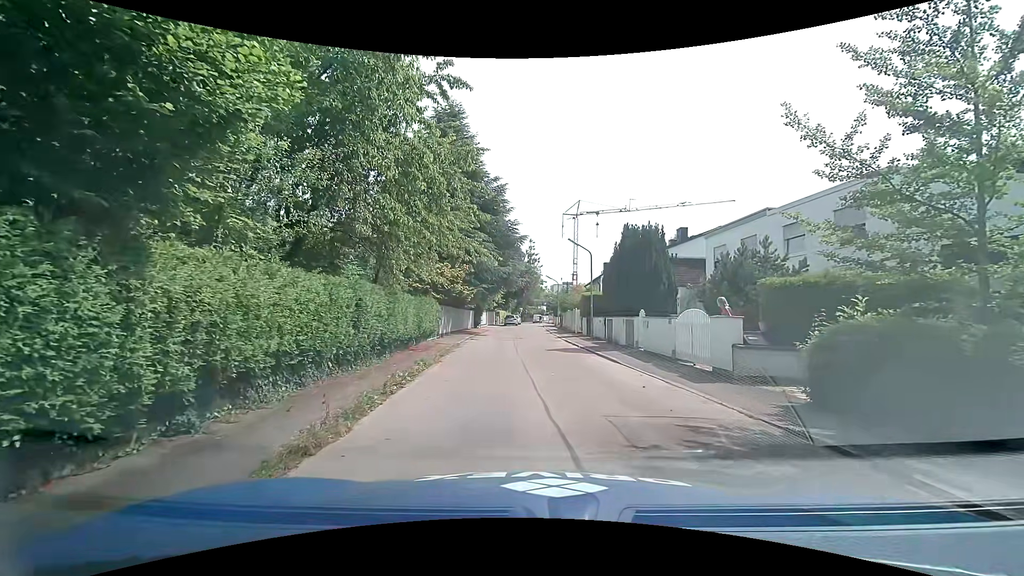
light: Day
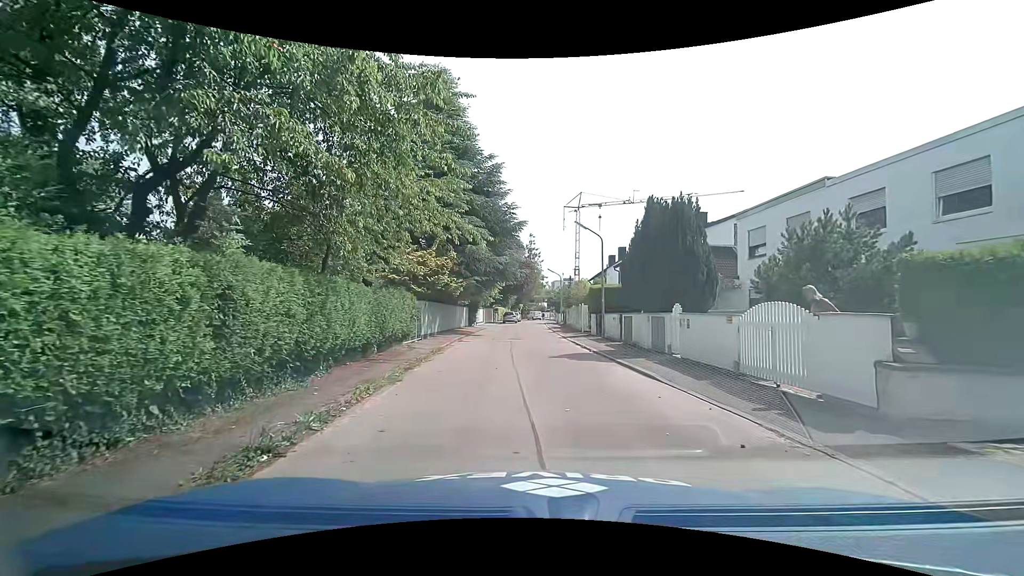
(-0.1, +4.7) m; 0°
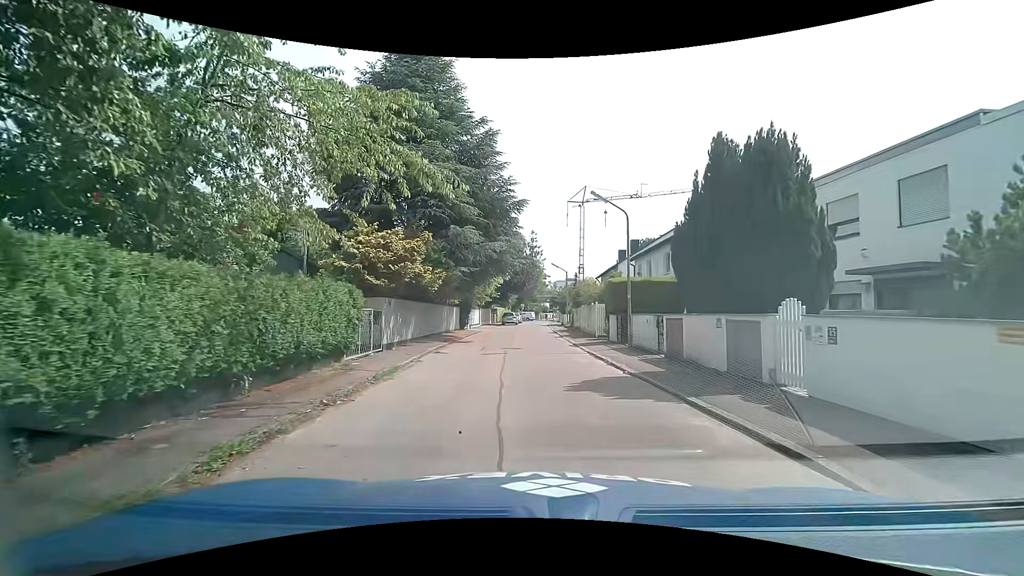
(-0.1, +6.3) m; 0°
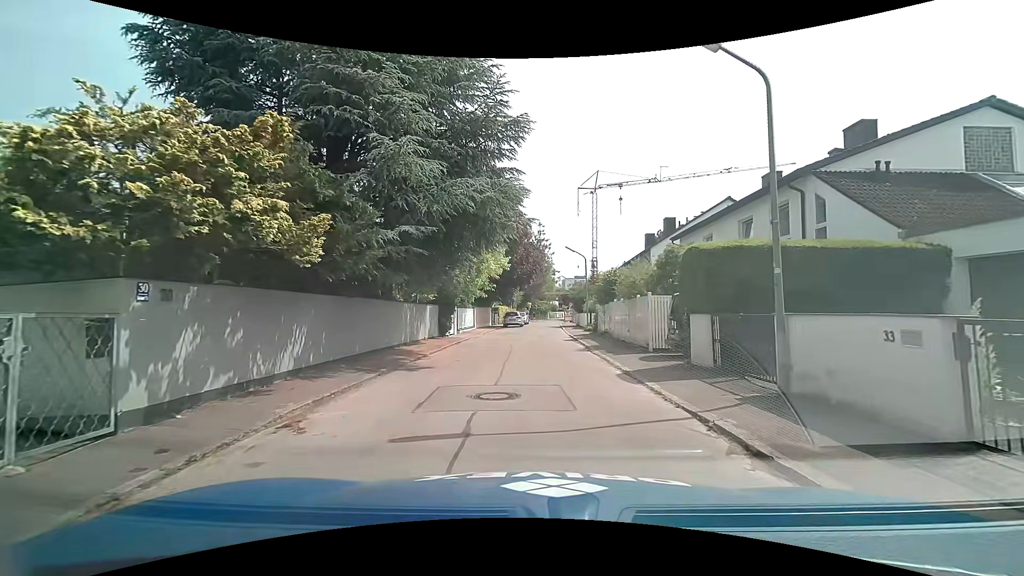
(-0.2, +10.8) m; -2°
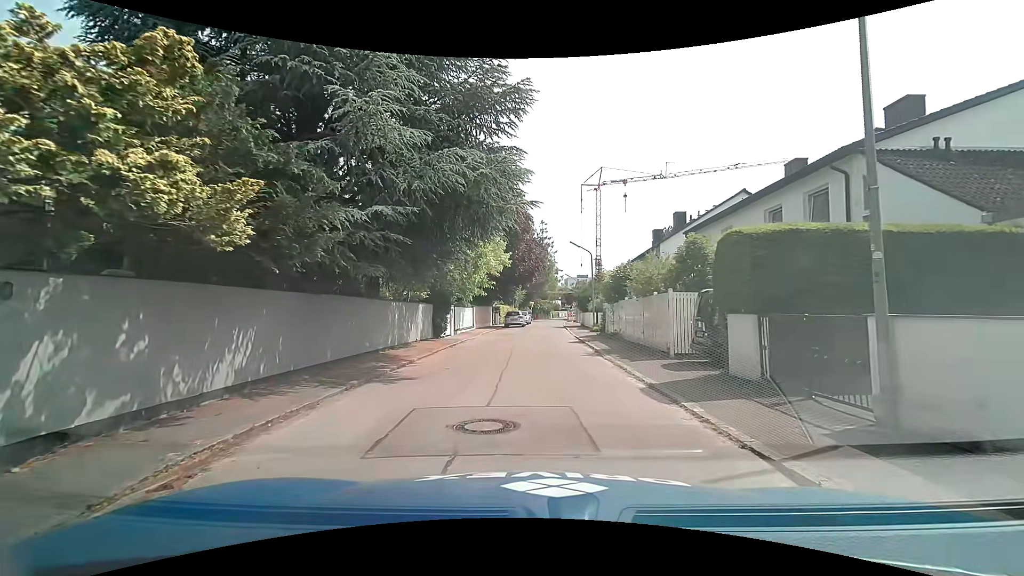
(0.0, +2.1) m; -1°
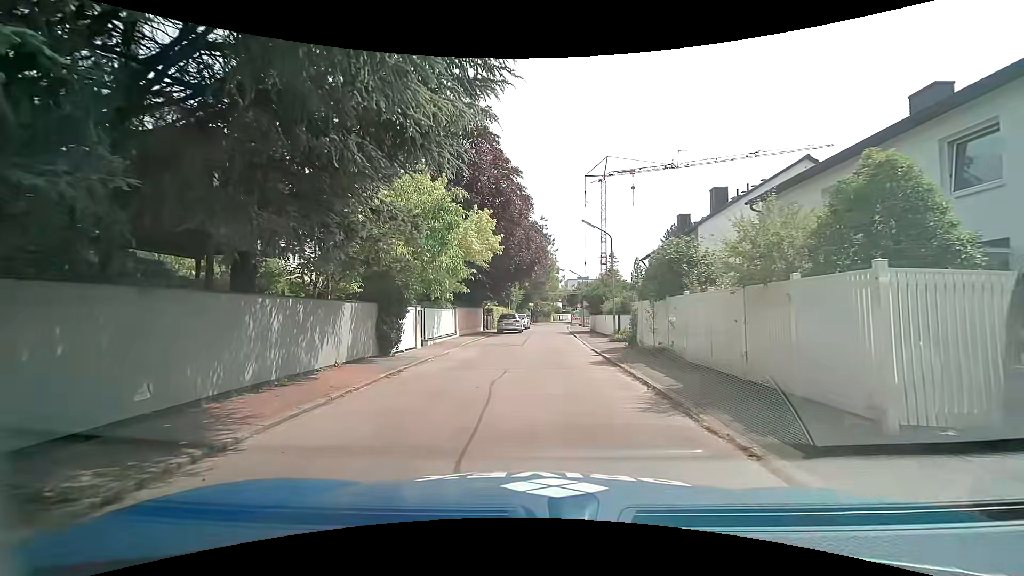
(0.0, +8.4) m; +1°
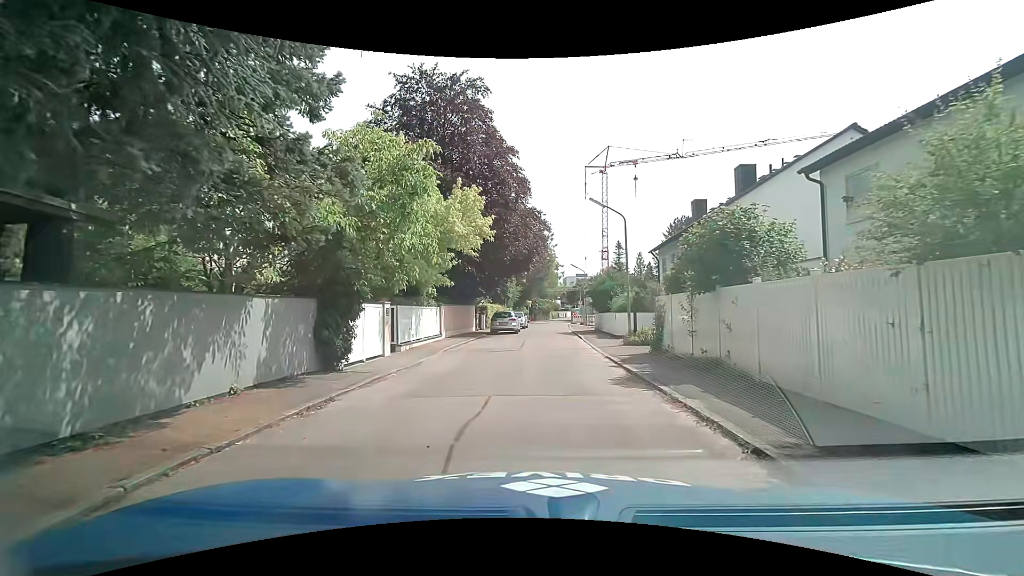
(0.0, +4.2) m; 0°
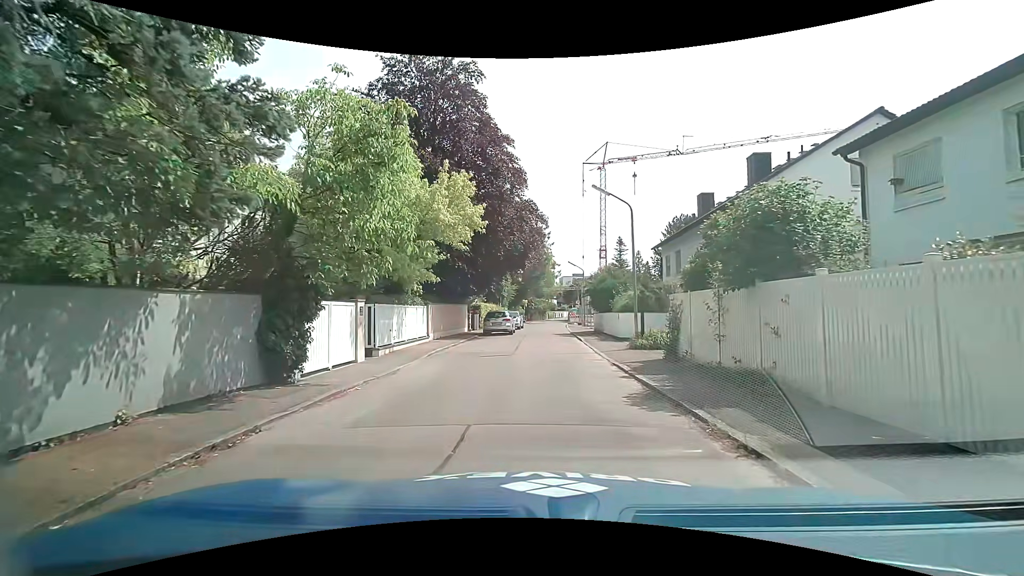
(0.0, +2.1) m; +1°
